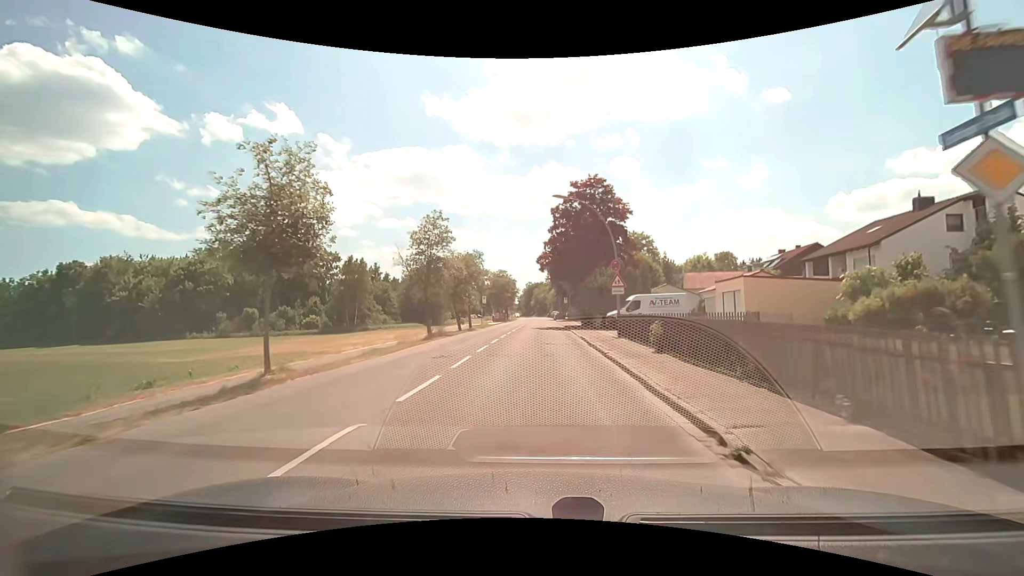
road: tertiary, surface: asphalt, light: Day
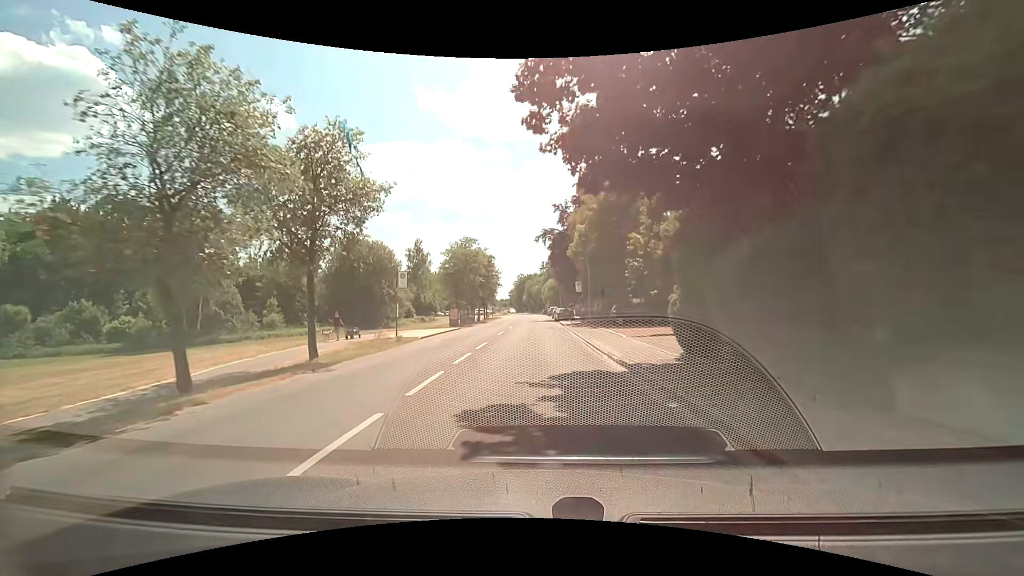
(0.0, +35.6) m; 0°
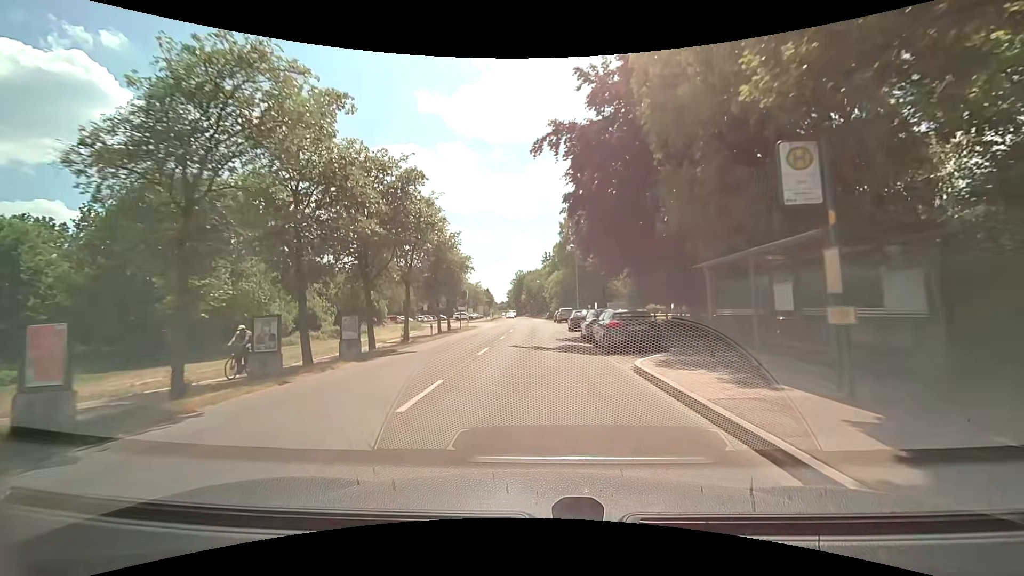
(-0.1, +36.6) m; -1°
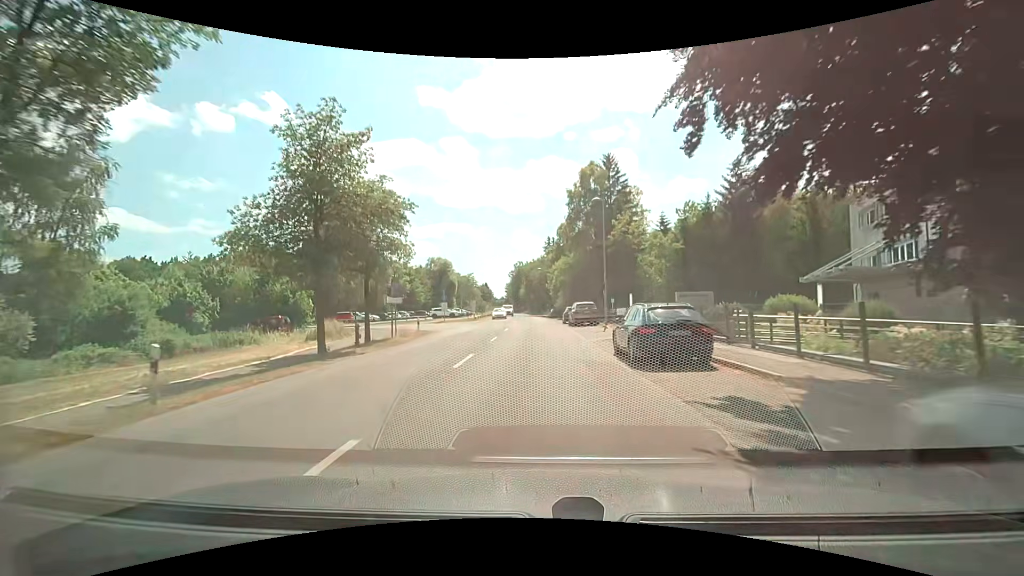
(+0.1, +22.4) m; +1°
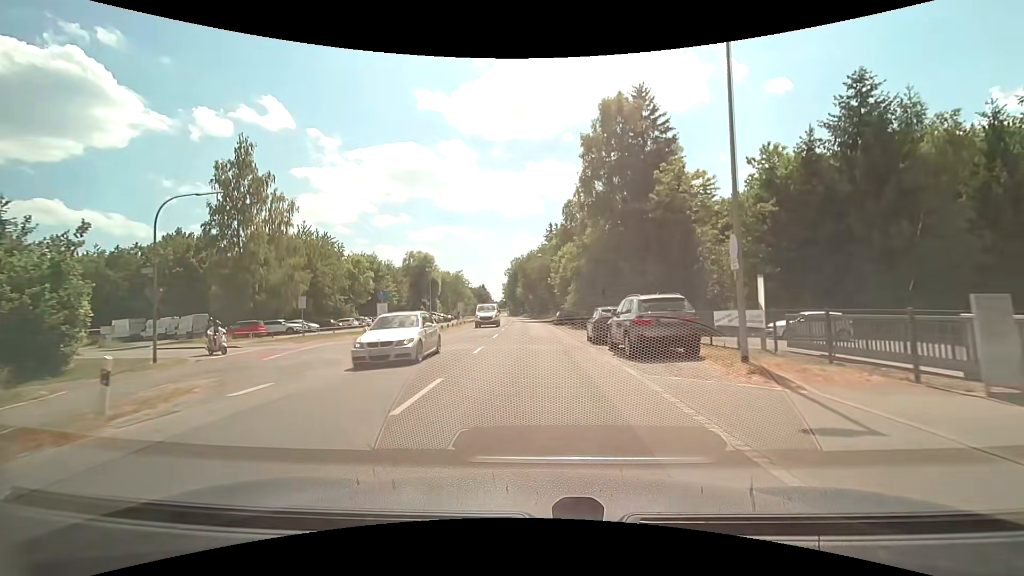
(-0.1, +22.3) m; 0°
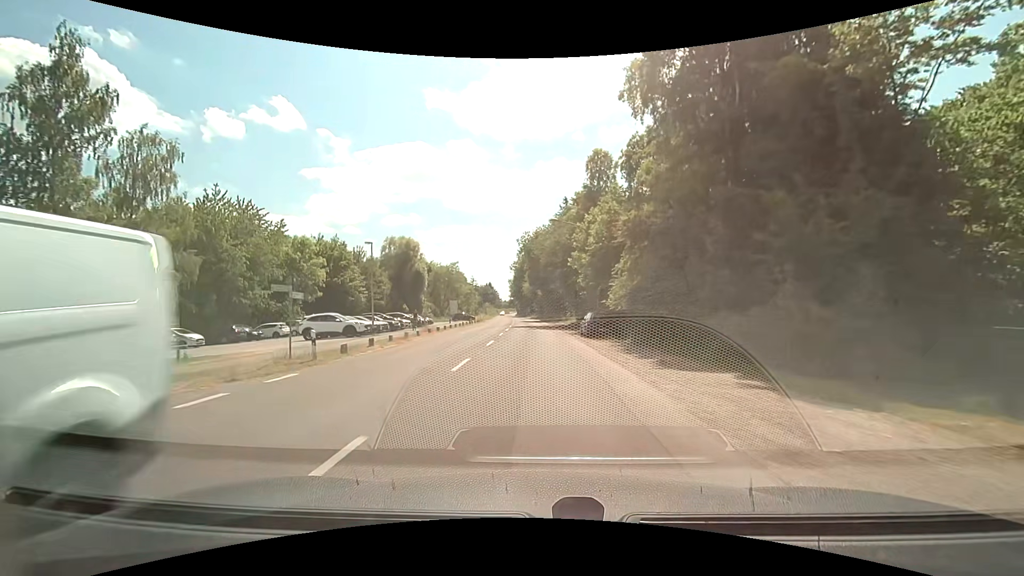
(-0.3, +22.2) m; -1°
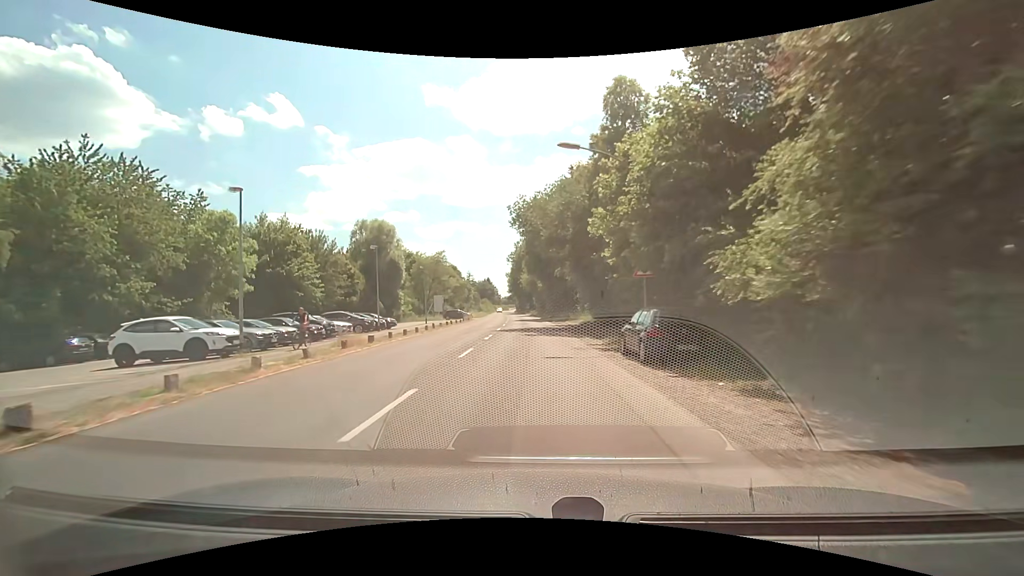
(-0.1, +14.7) m; -1°
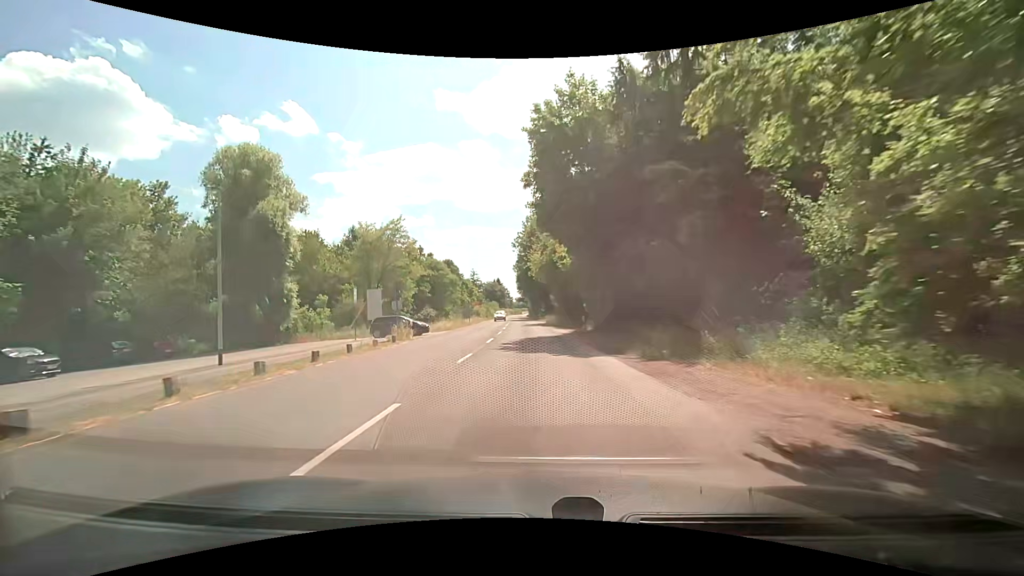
(-0.4, +36.6) m; -2°
(0, +10) (0, +20) (0, +30) (0, +40) (-1, +50) (-1, +60) (-1, +70) (-2, +80) (-2, +90) (-3, +100) m
